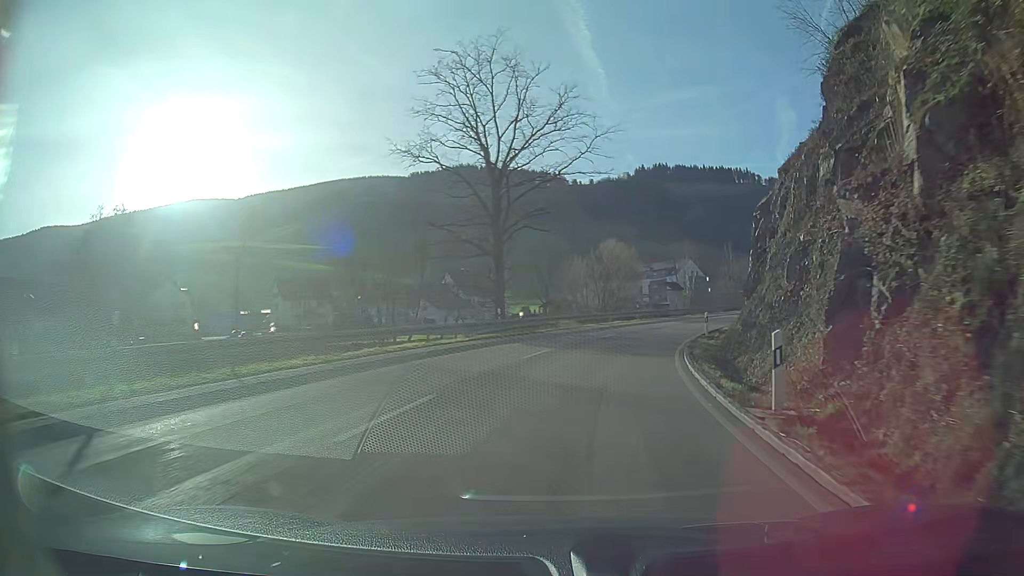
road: secondary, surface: asphalt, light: Day
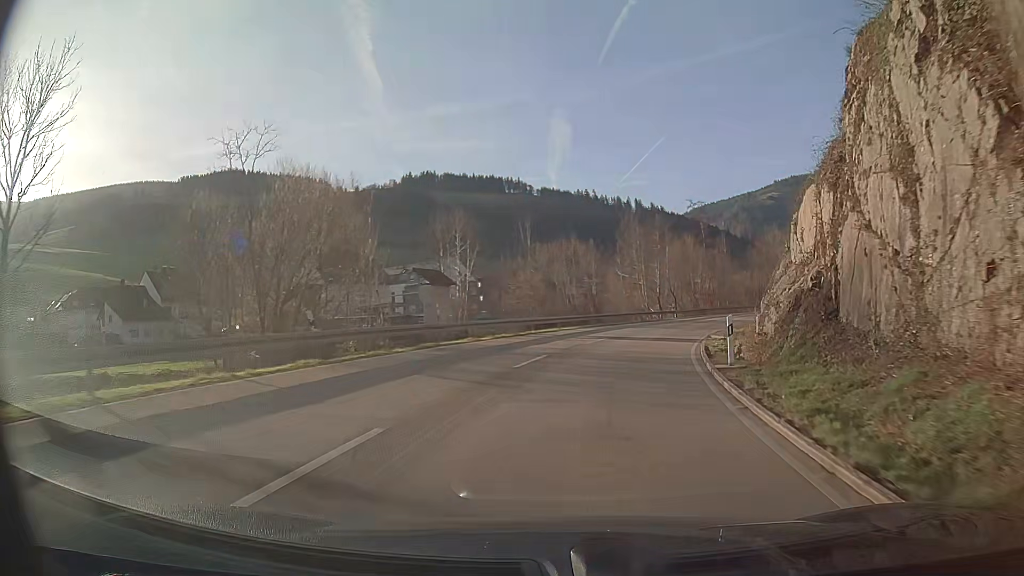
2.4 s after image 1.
(+6.7, +37.8) m; +21°
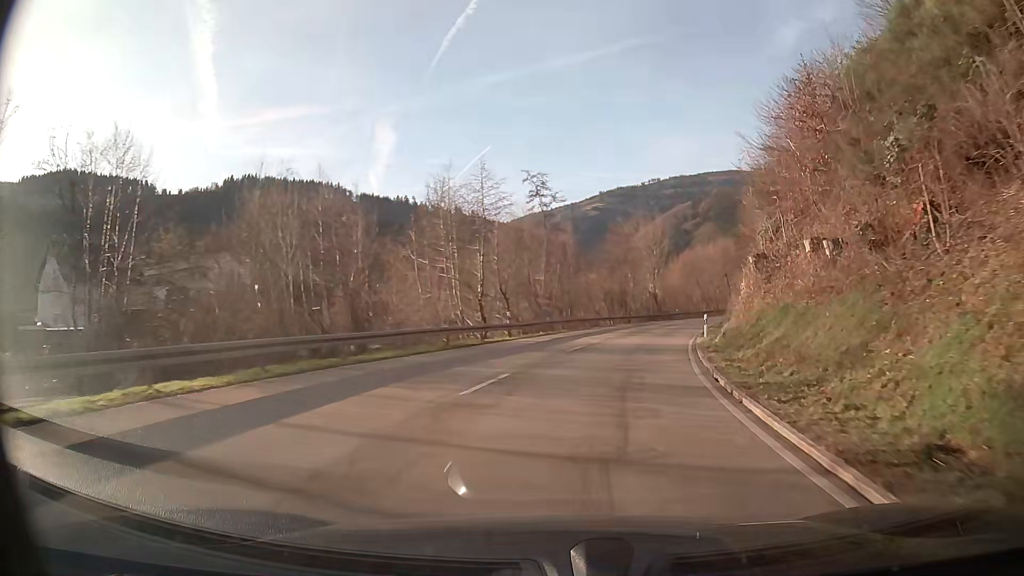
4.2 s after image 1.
(+3.8, +28.4) m; +15°
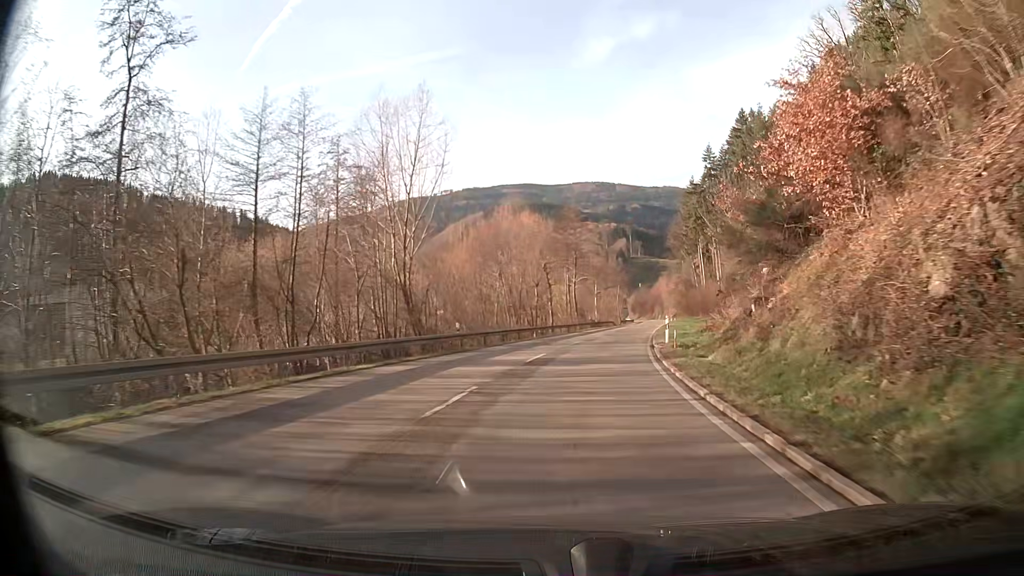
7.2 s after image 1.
(+8.2, +48.7) m; +17°
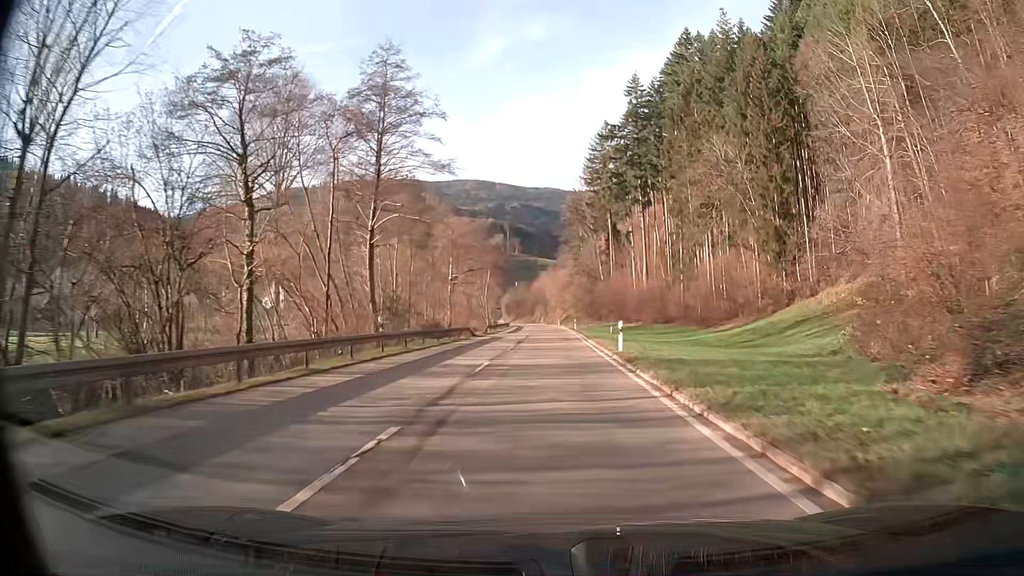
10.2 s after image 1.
(+5.4, +52.7) m; +10°
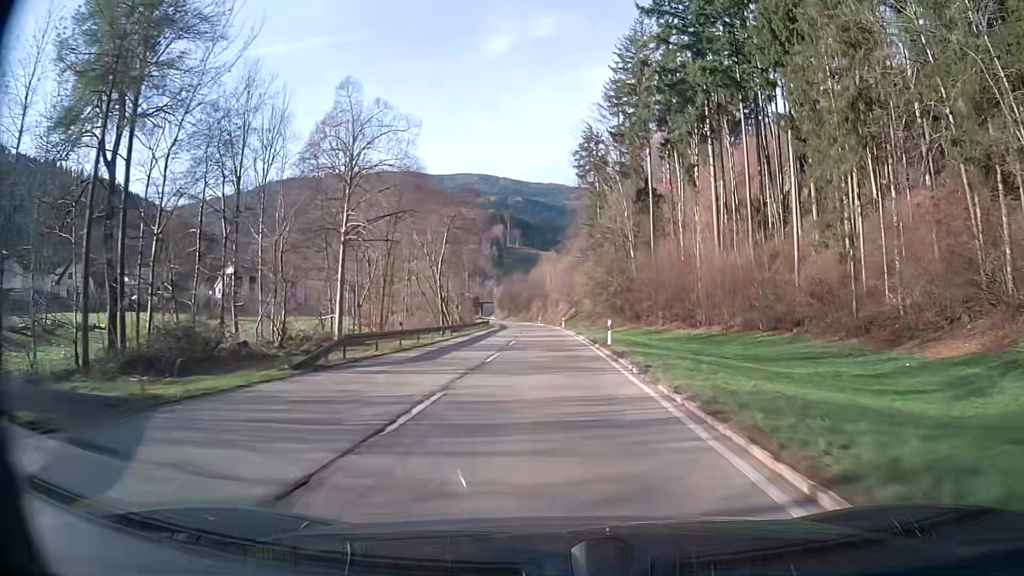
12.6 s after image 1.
(0.0, +44.8) m; 0°
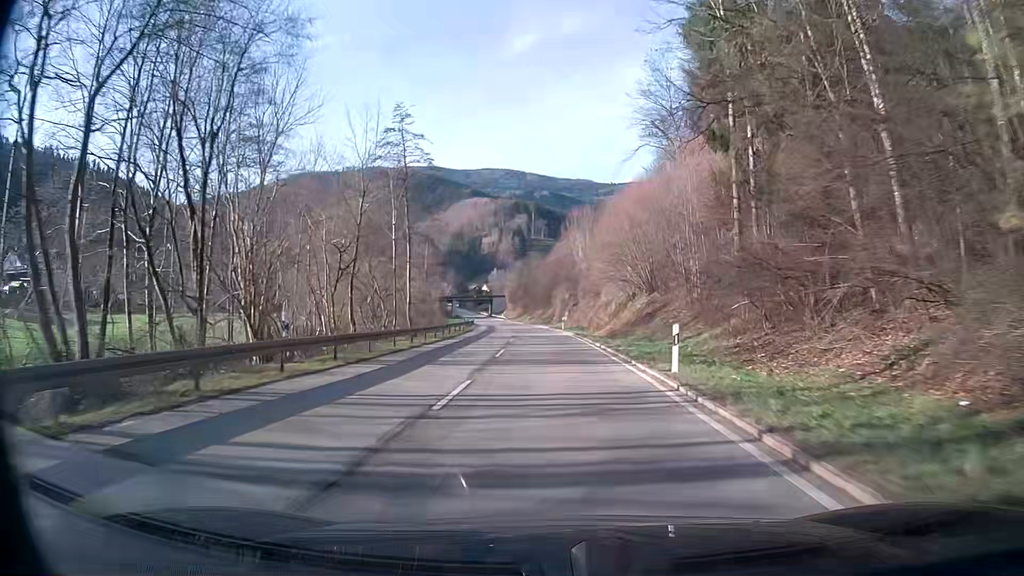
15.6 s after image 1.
(-0.8, +58.3) m; -2°
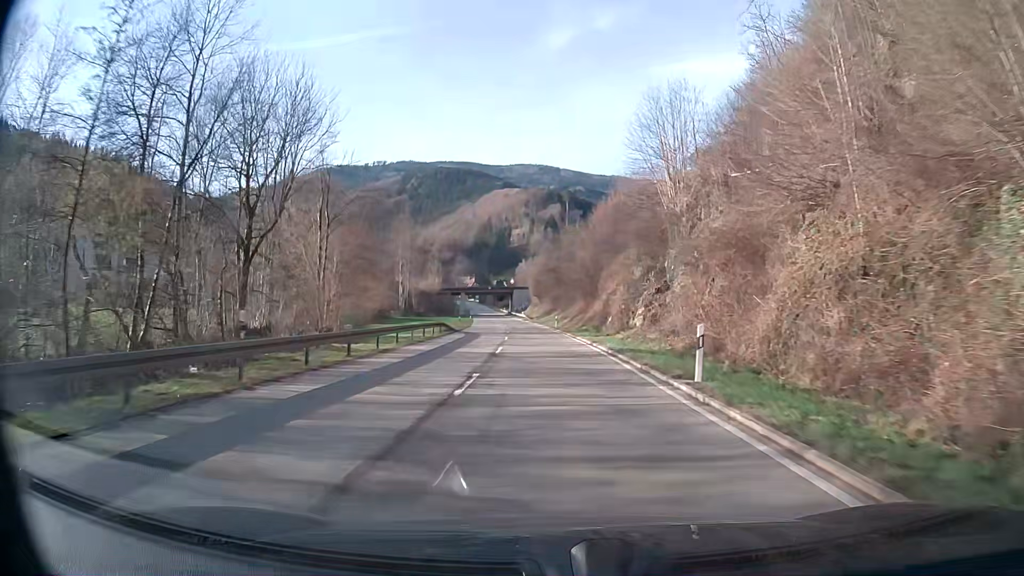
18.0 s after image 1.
(-1.3, +46.9) m; -3°
